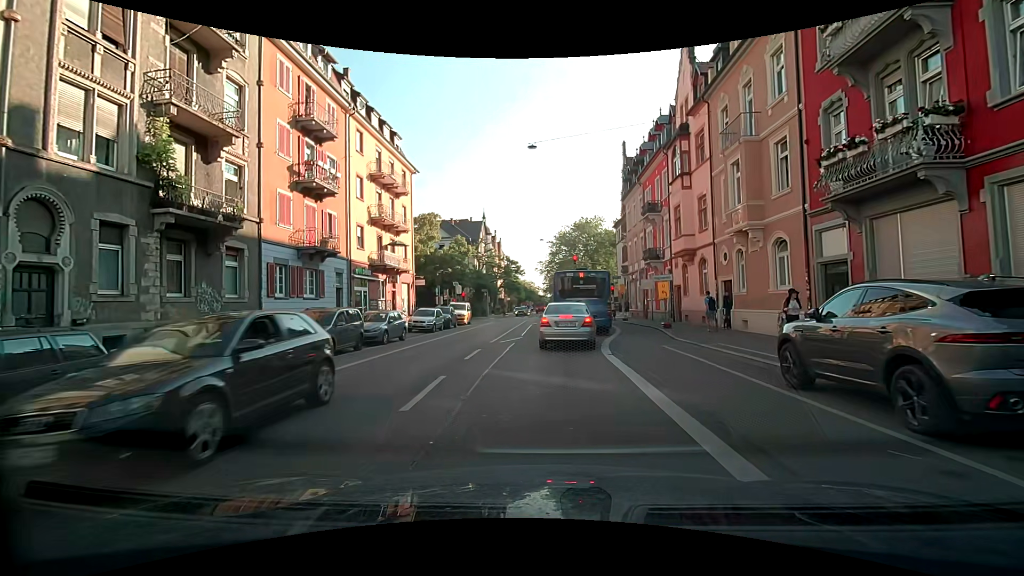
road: secondary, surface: asphalt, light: Day
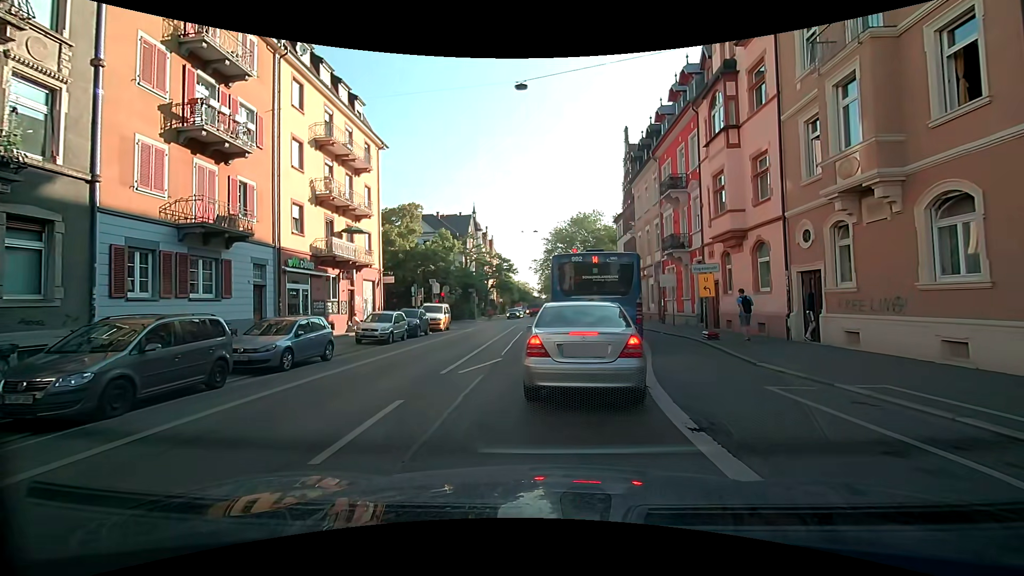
(0.0, +7.6) m; 0°
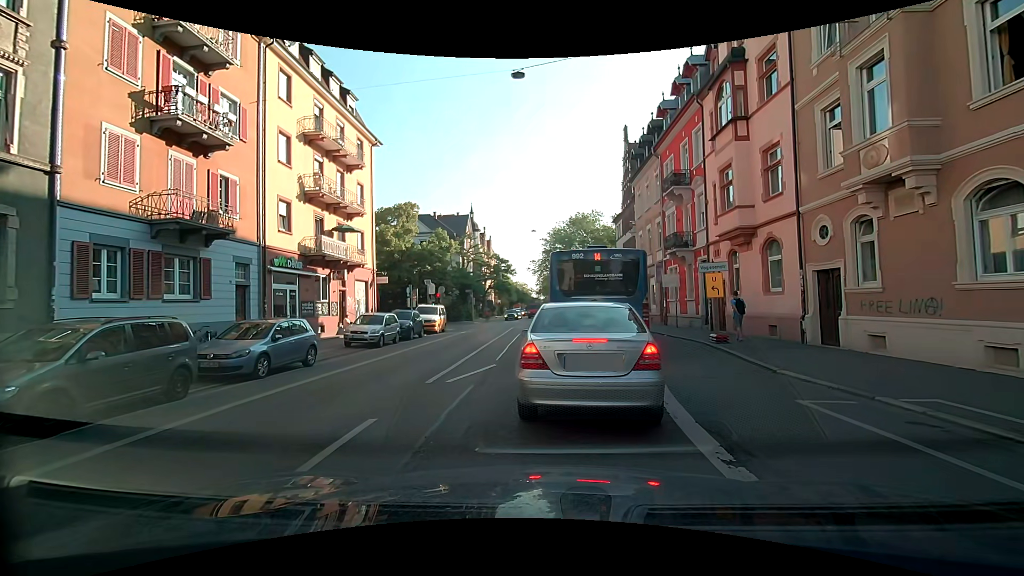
(0.0, +1.0) m; 0°
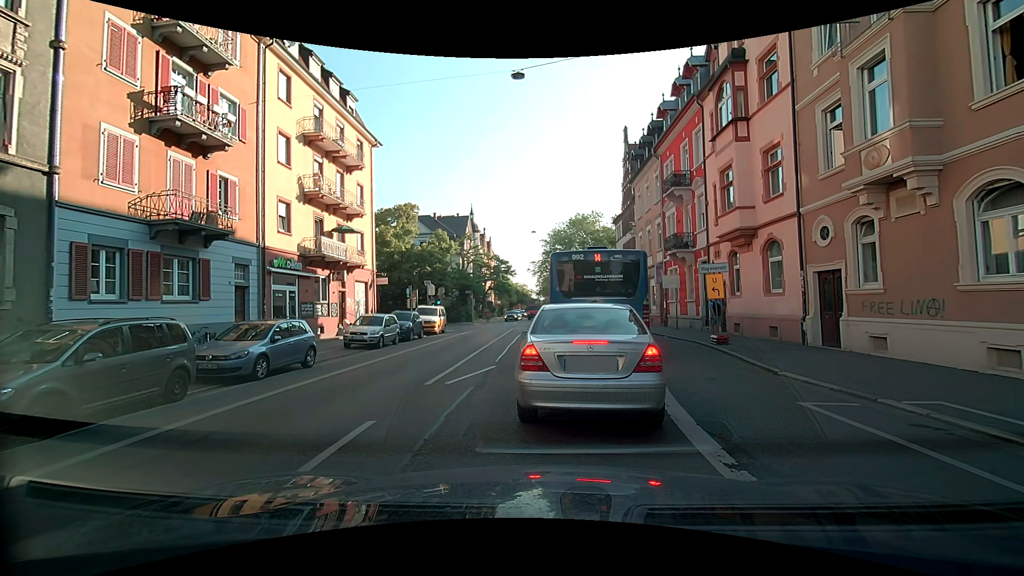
(0.0, +0.1) m; 0°
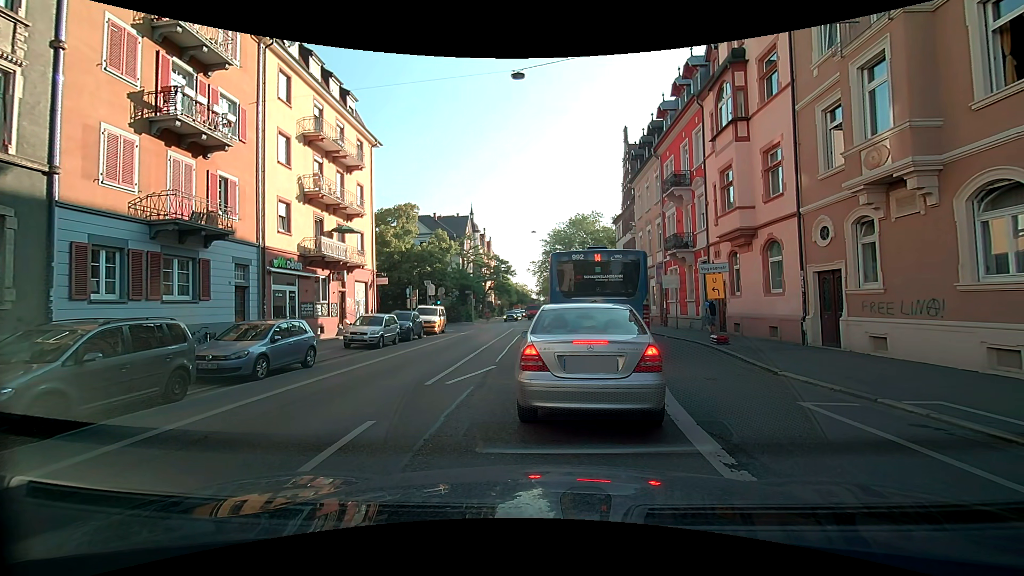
(0.0, 0.0) m; 0°
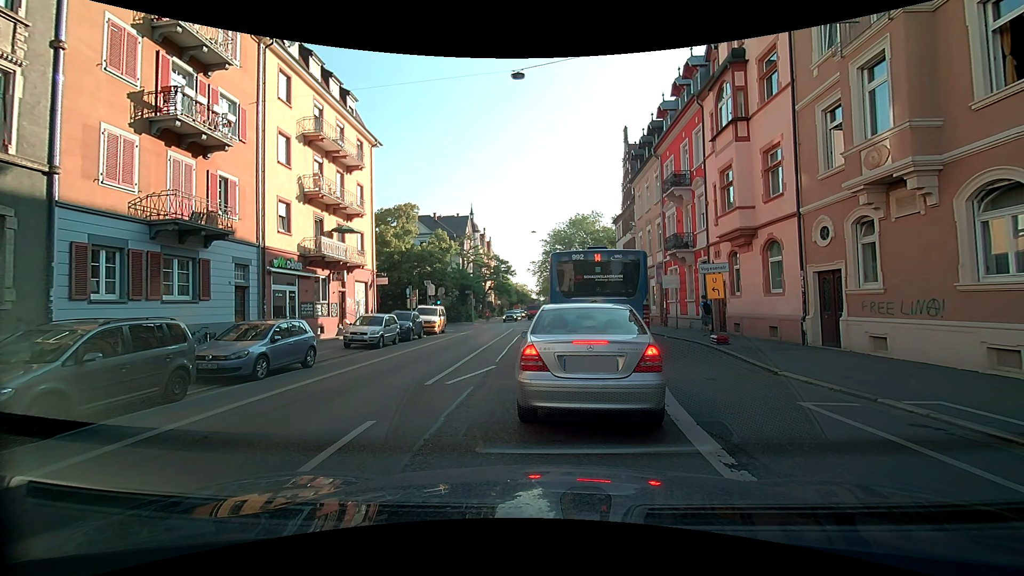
(0.0, 0.0) m; 0°
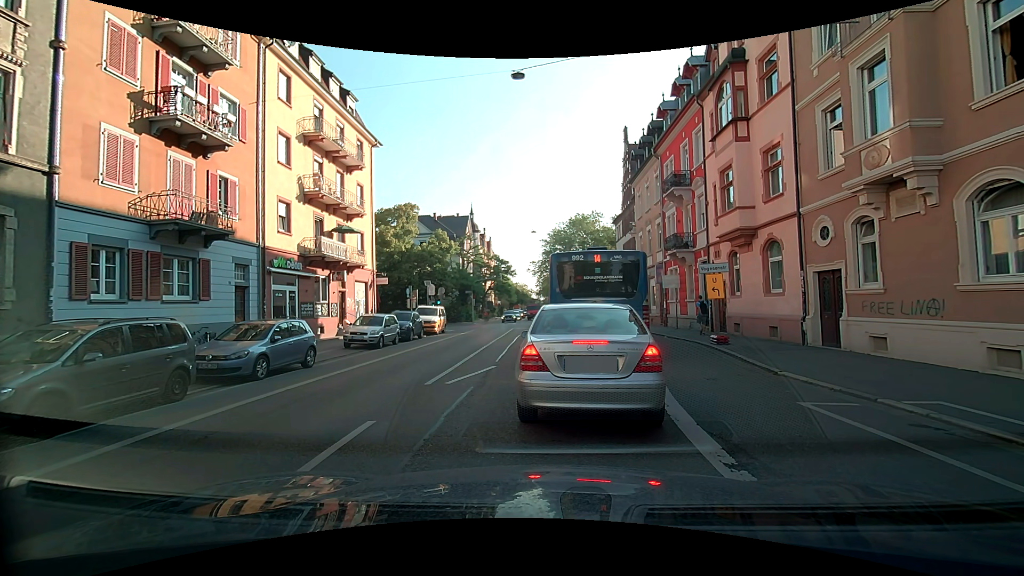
(0.0, 0.0) m; 0°
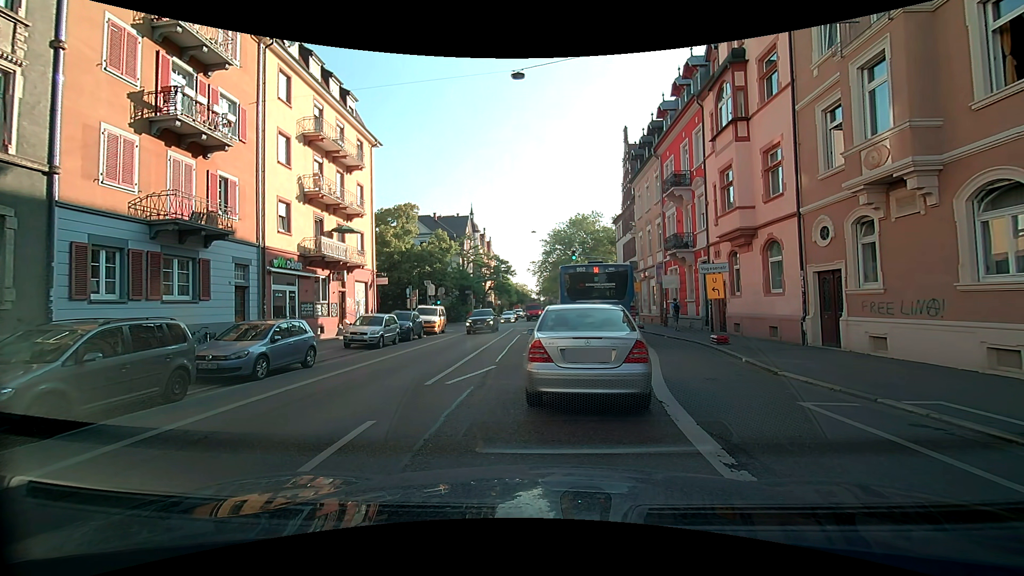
(0.0, 0.0) m; 0°
